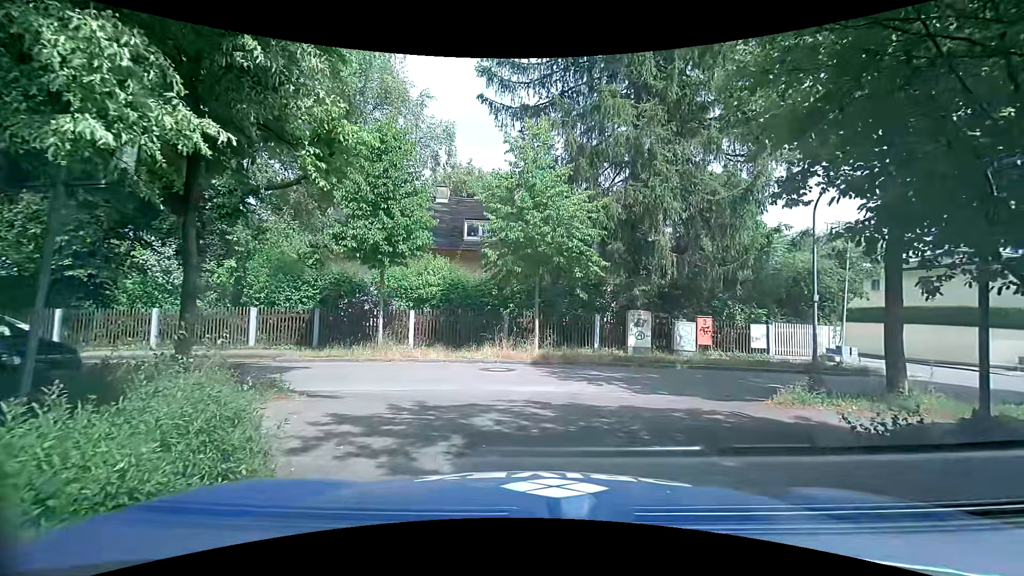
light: Day
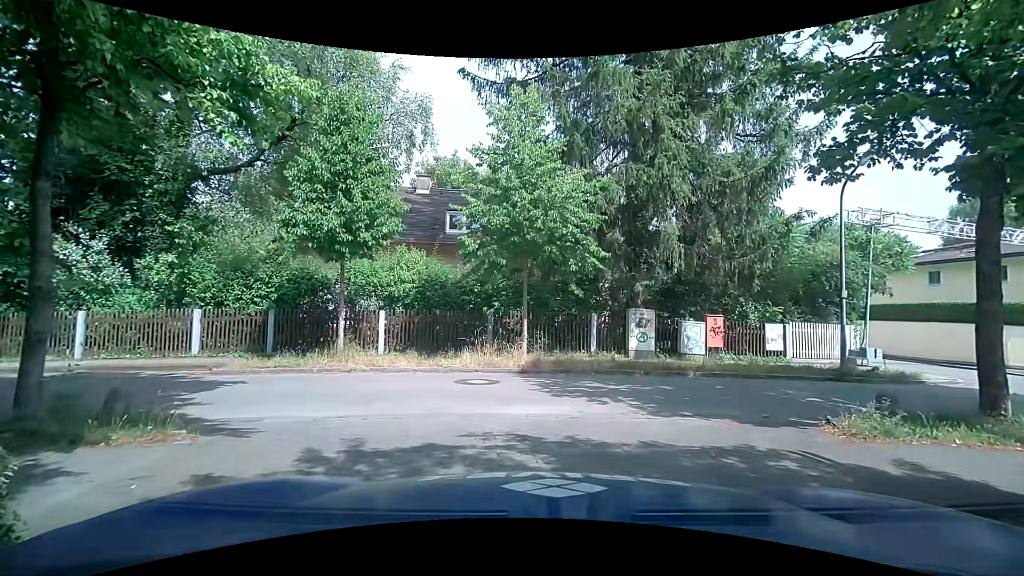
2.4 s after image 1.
(0.0, +2.1) m; 0°
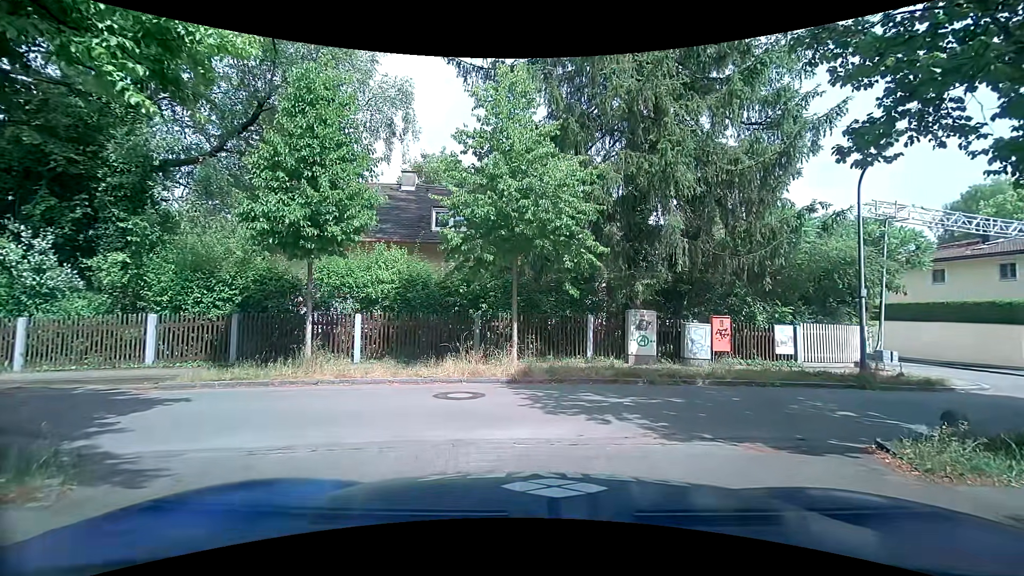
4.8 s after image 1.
(0.0, +1.3) m; 0°
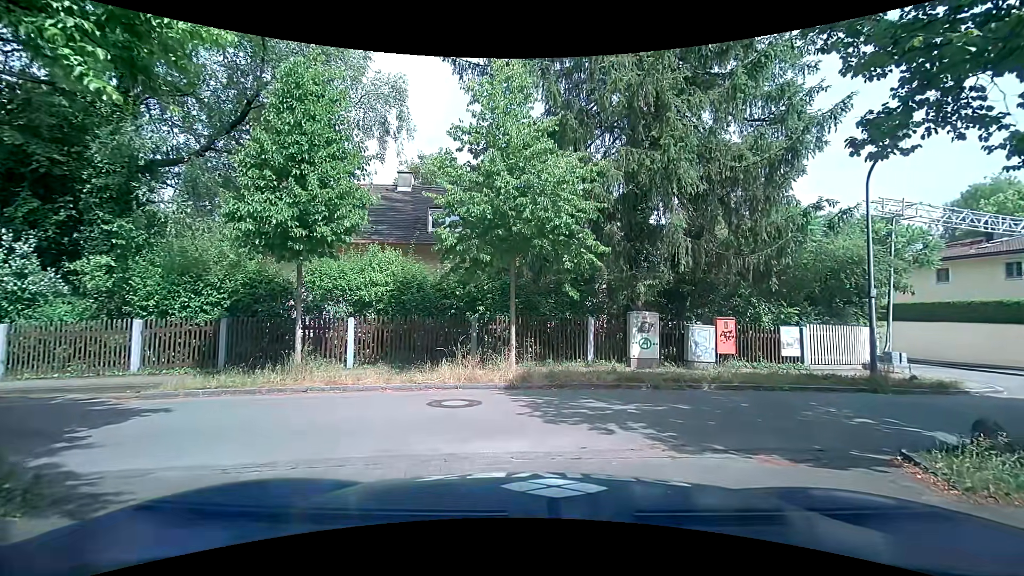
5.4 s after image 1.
(0.0, +0.4) m; 0°
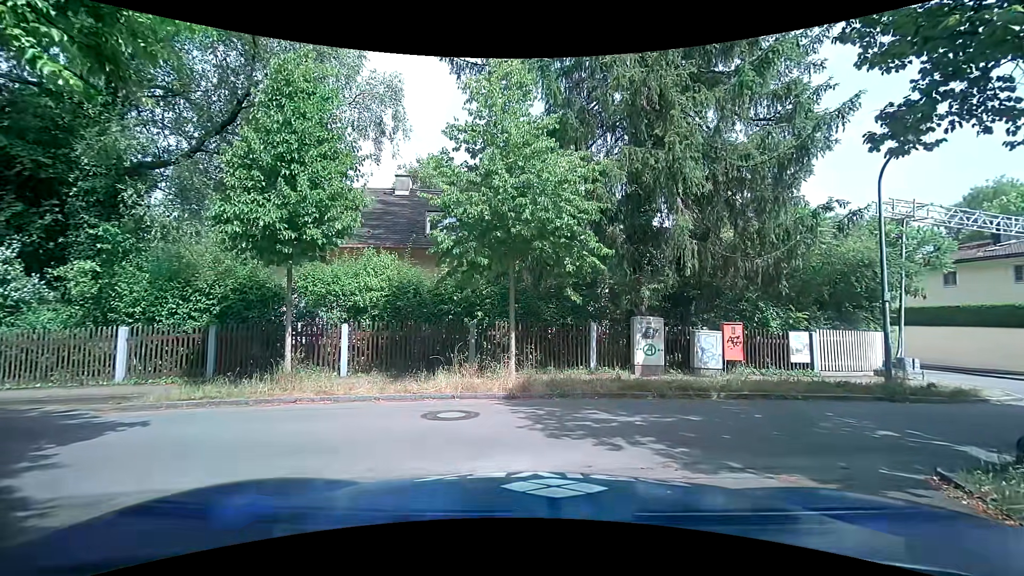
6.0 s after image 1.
(0.0, +0.5) m; 0°
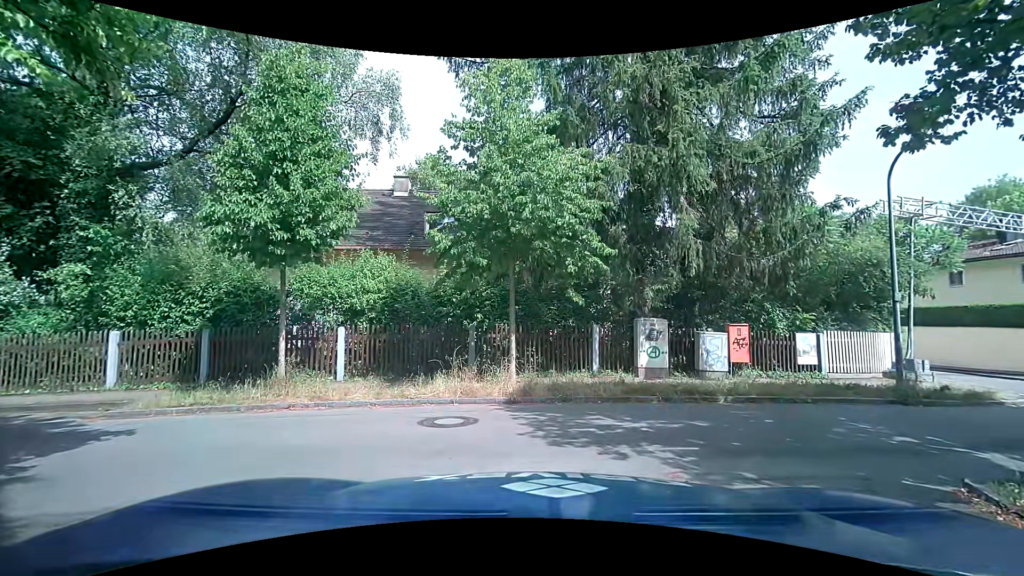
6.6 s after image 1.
(0.0, +0.3) m; 0°
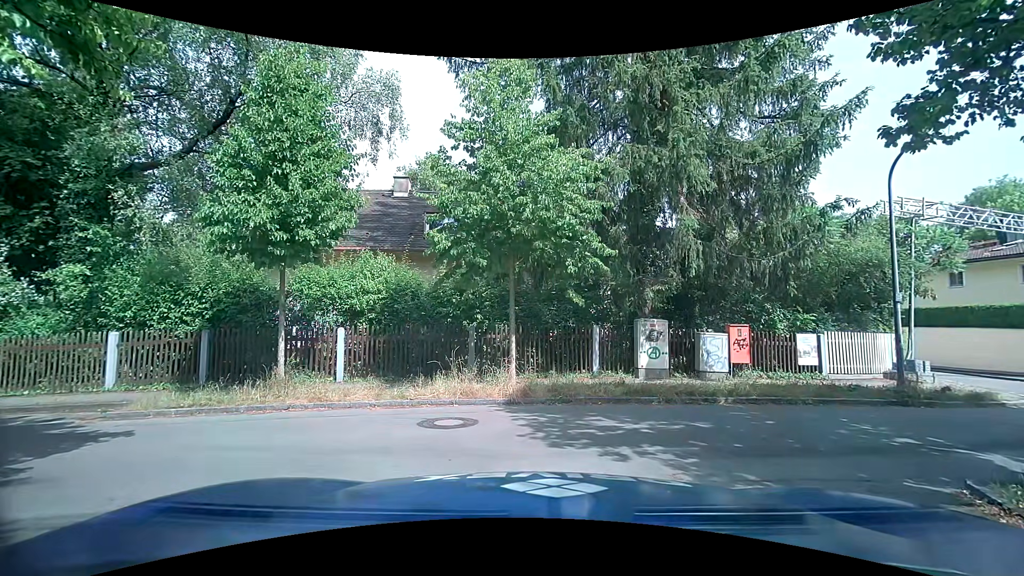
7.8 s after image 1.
(0.0, +0.1) m; 0°
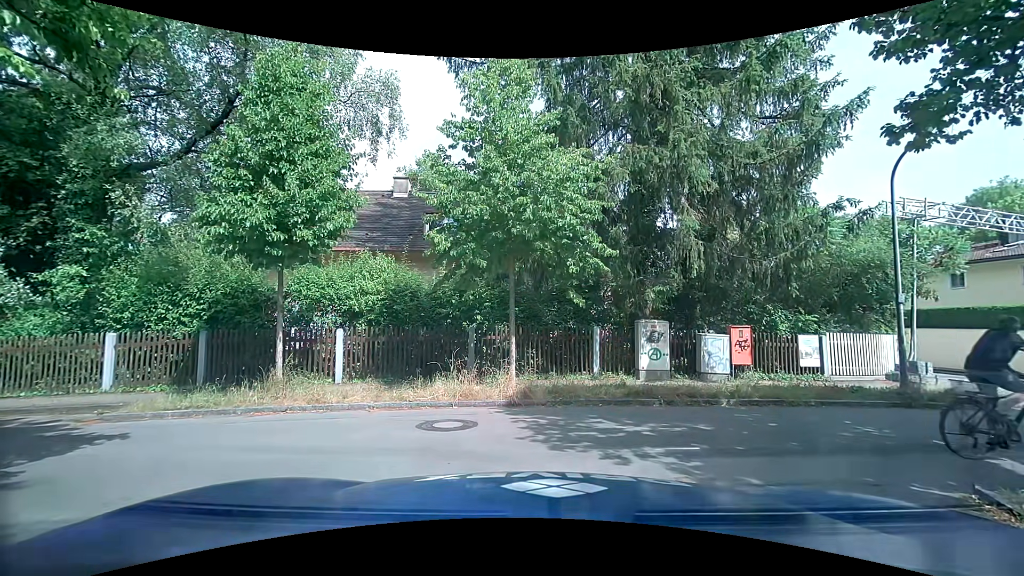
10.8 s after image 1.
(0.0, +0.1) m; 0°
